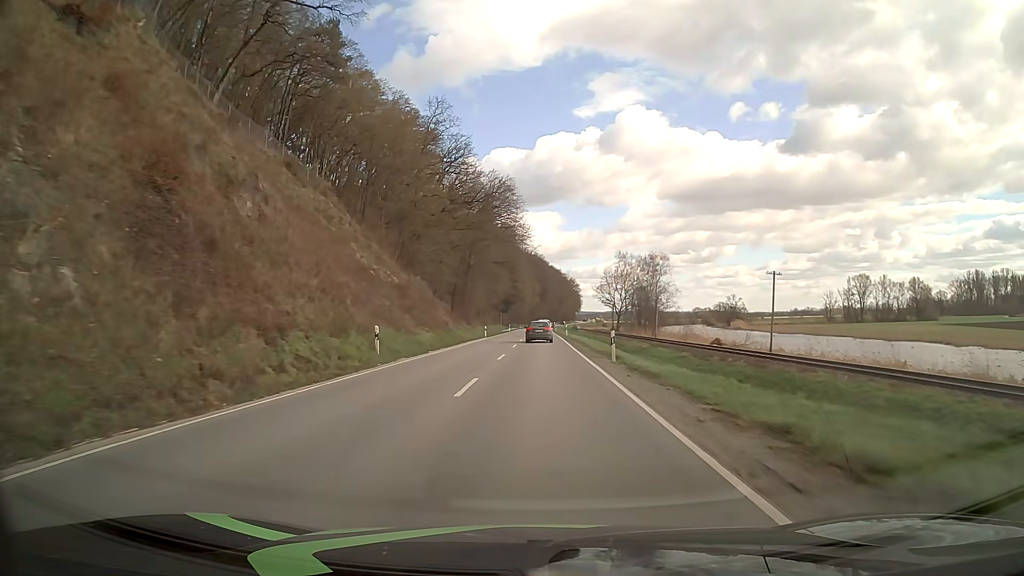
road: secondary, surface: asphalt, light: Day
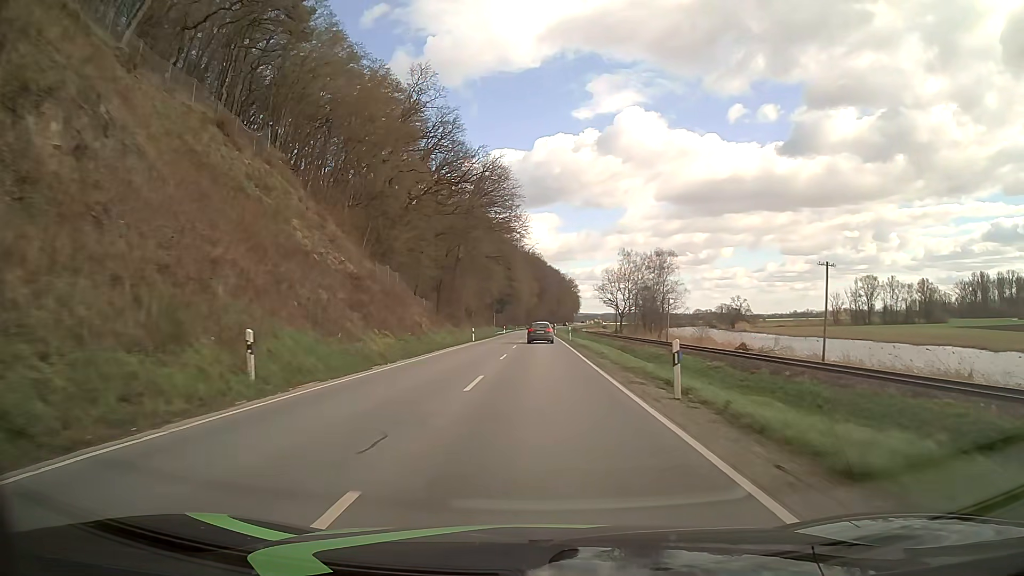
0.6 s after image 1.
(0.0, +10.7) m; 0°
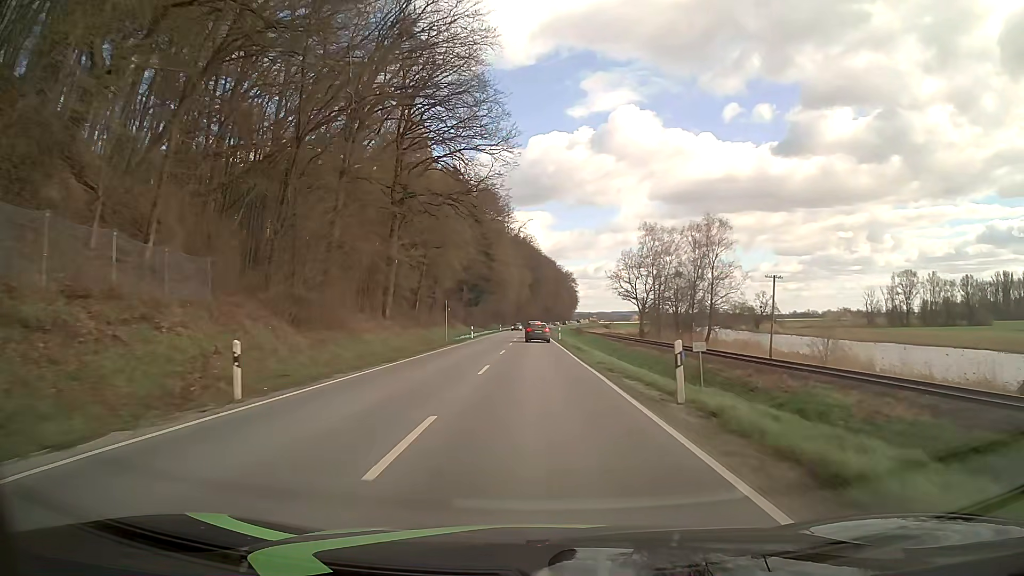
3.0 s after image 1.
(+0.3, +43.6) m; 0°
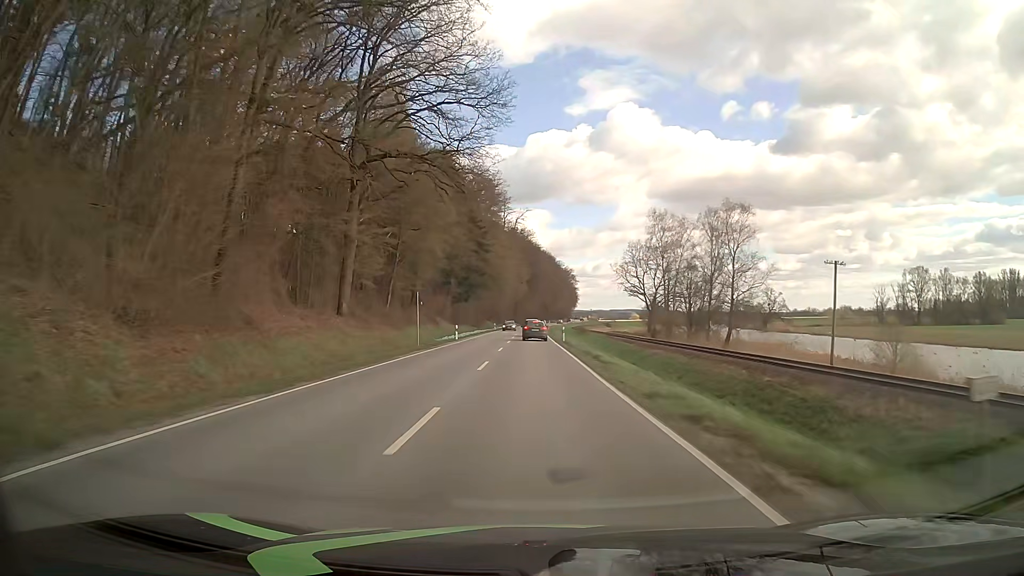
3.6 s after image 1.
(+0.1, +11.0) m; +1°
(0, +10) (0, +20) (0, +30) (0, +40) (0, +50) (-1, +60) (-1, +70) (-1, +80) (-1, +90) (-1, +100) m
